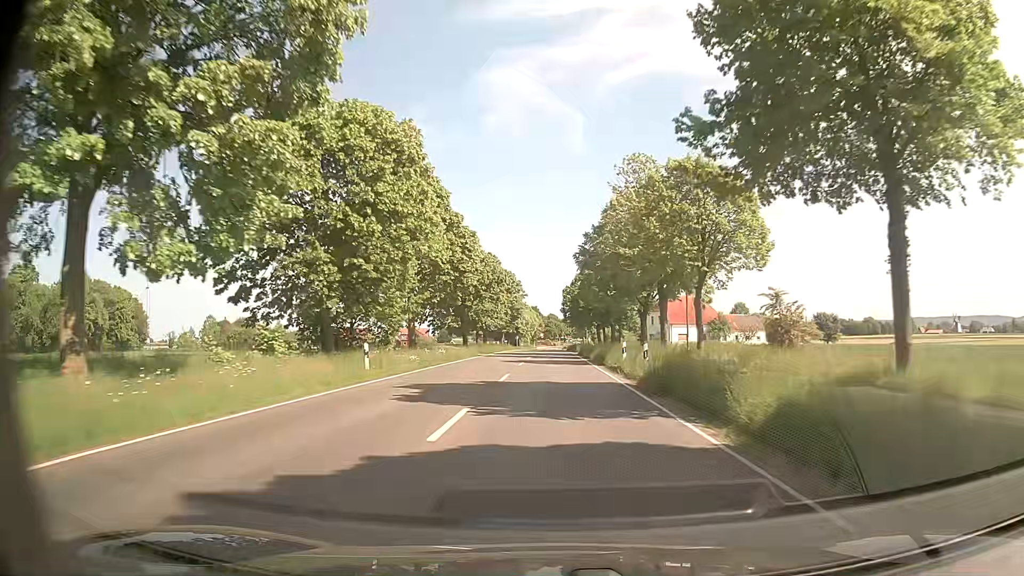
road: secondary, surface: asphalt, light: Day
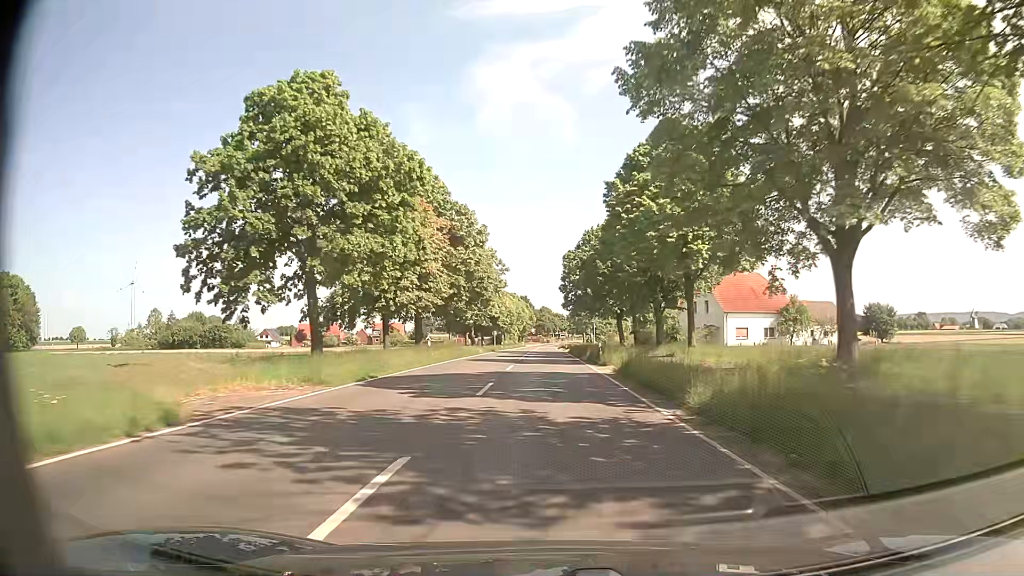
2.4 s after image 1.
(+0.1, +41.4) m; 0°
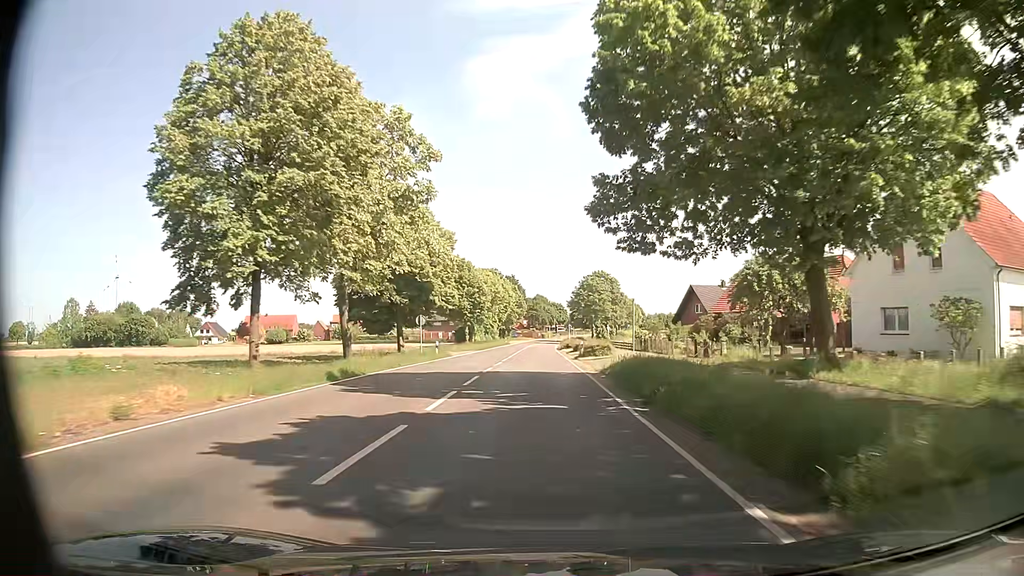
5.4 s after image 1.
(+0.4, +52.0) m; +1°
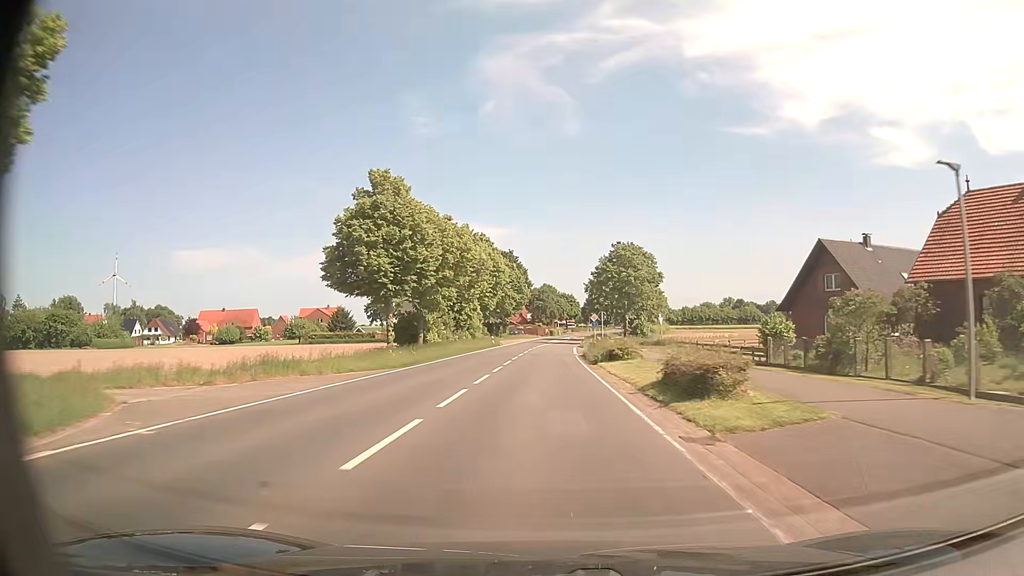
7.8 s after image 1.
(-0.5, +41.8) m; -1°
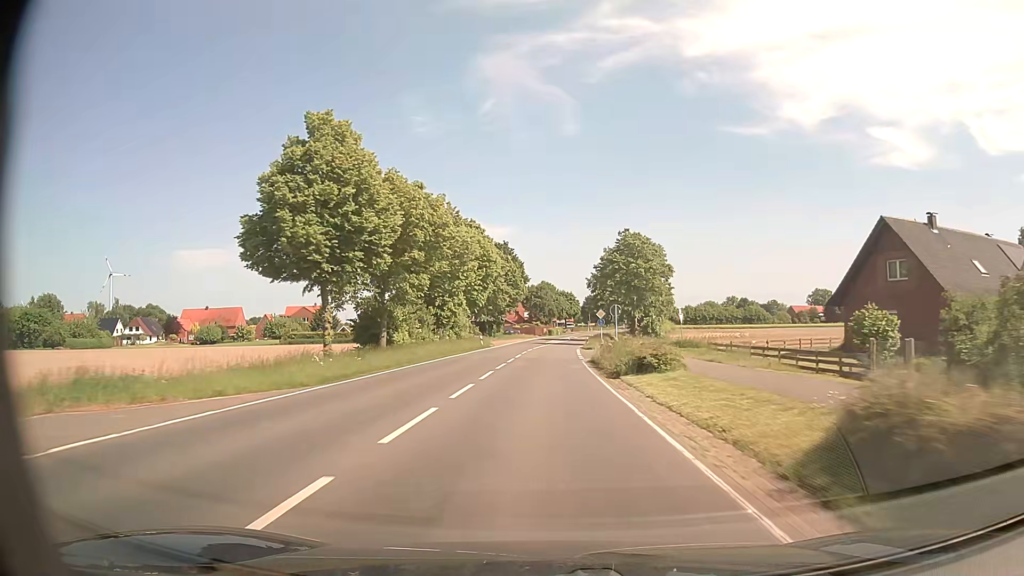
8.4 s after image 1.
(0.0, +10.4) m; 0°
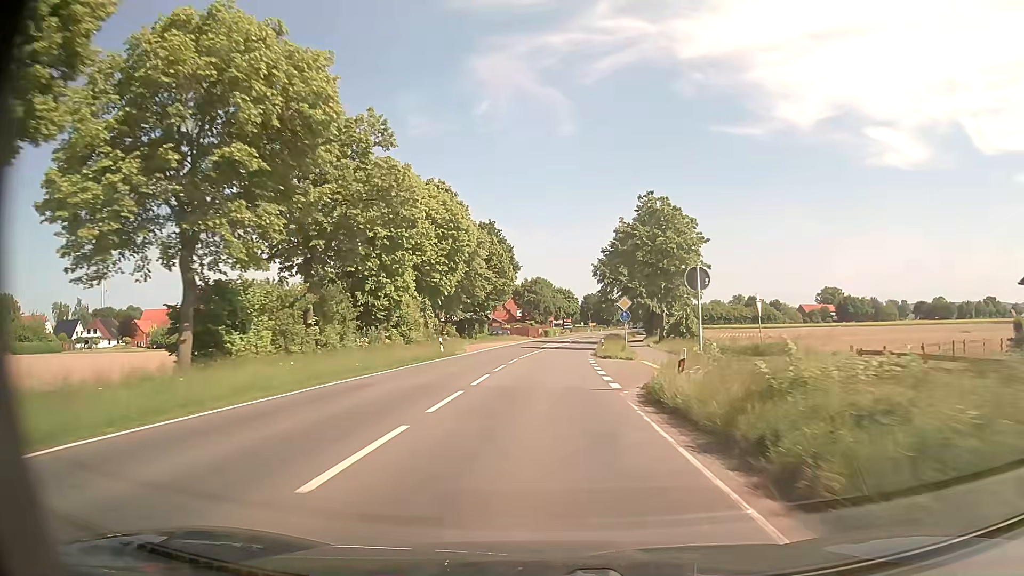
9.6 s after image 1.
(0.0, +20.8) m; 0°
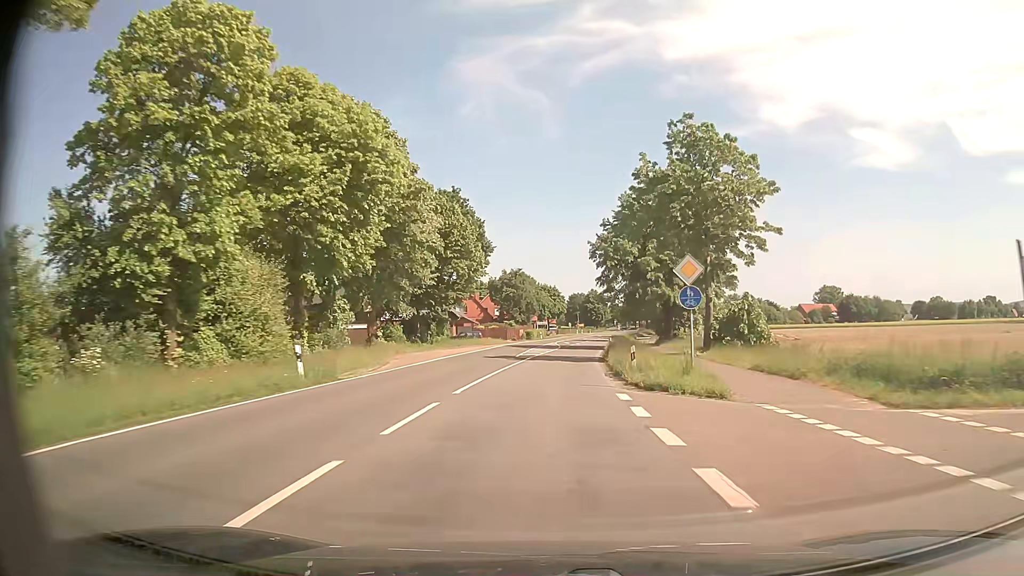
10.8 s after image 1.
(+0.2, +20.8) m; +1°
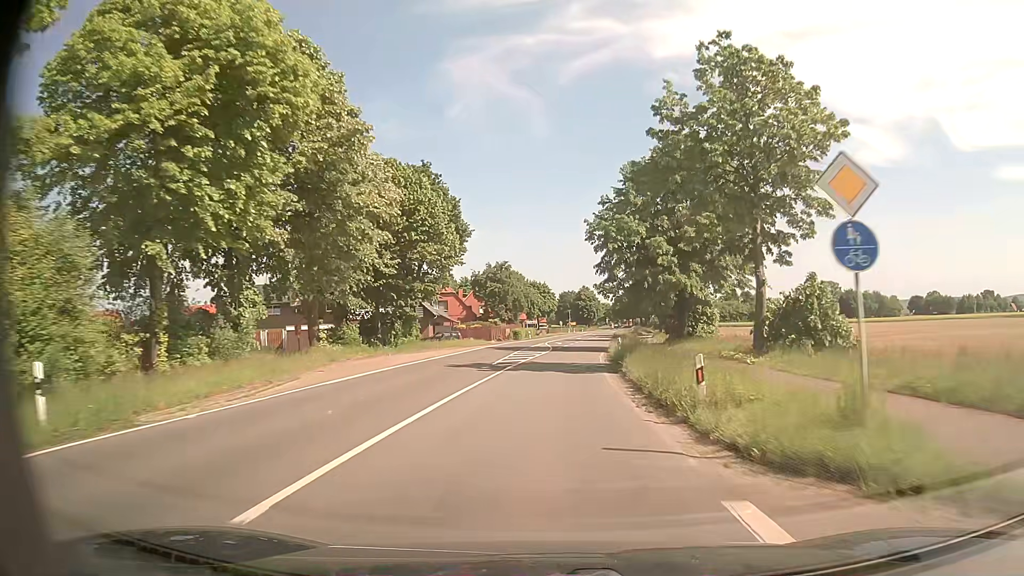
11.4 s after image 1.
(+0.1, +10.4) m; +1°
